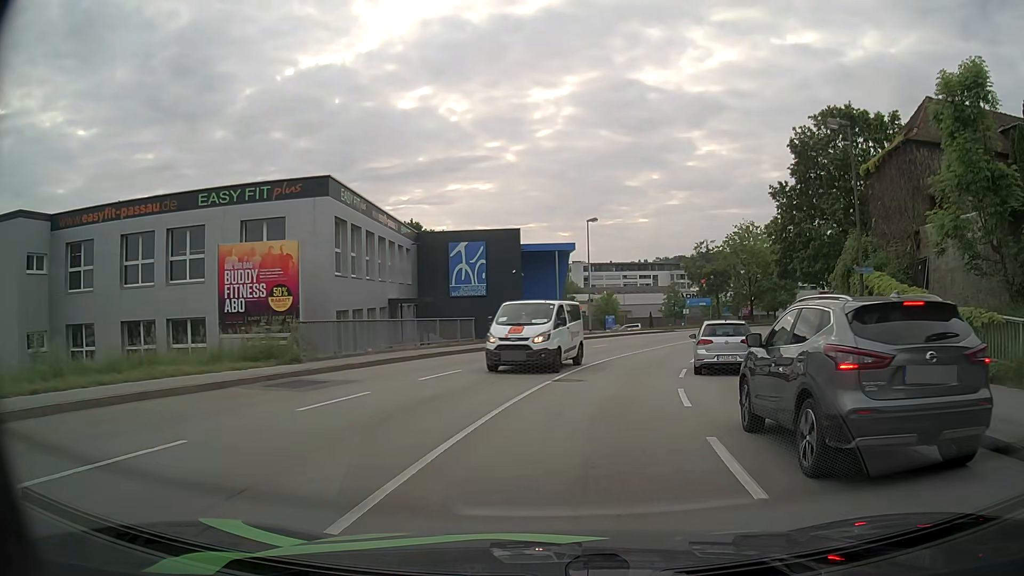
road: tertiary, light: Day
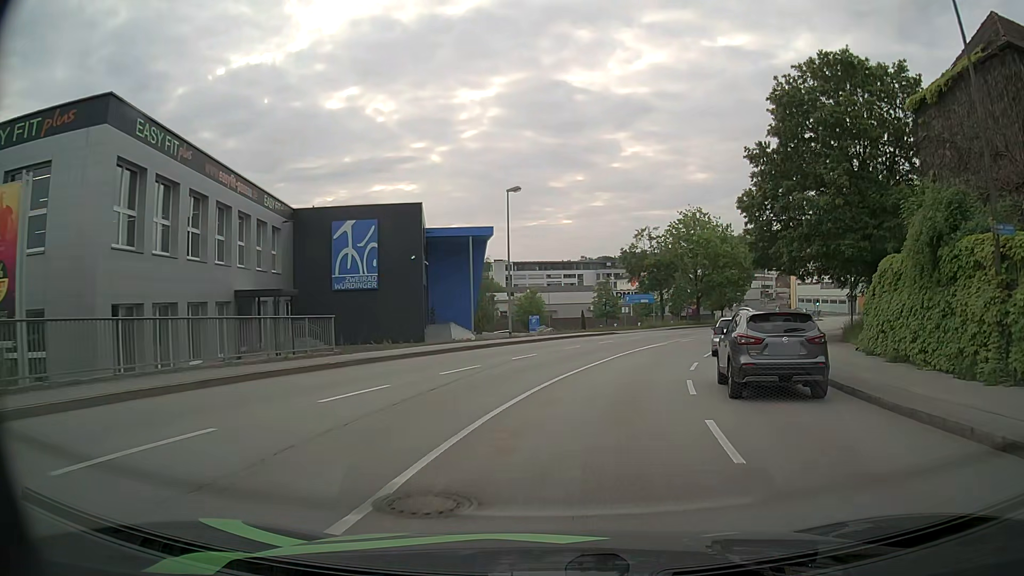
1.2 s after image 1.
(+0.6, +10.9) m; +7°
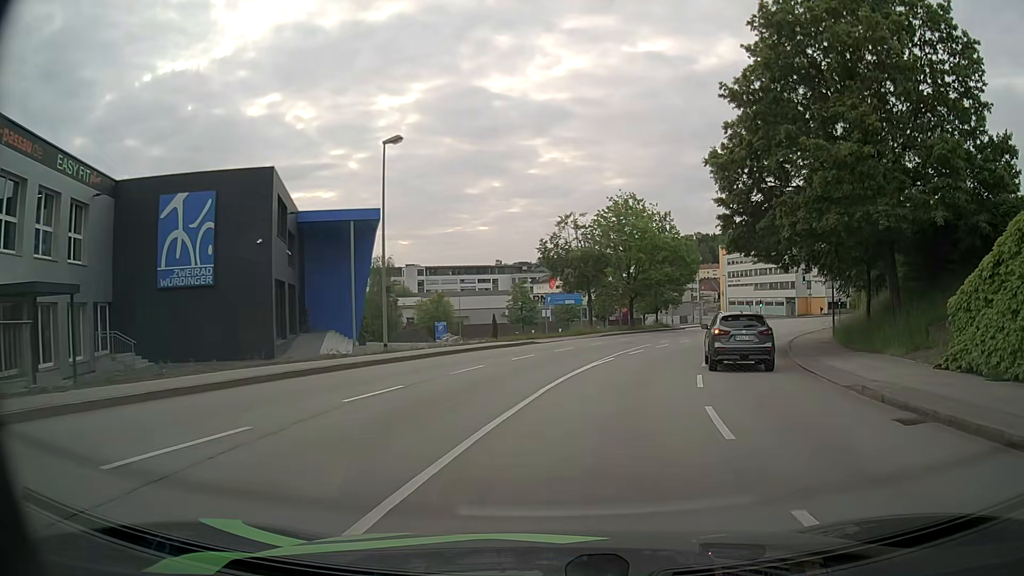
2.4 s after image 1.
(+0.6, +11.0) m; +7°
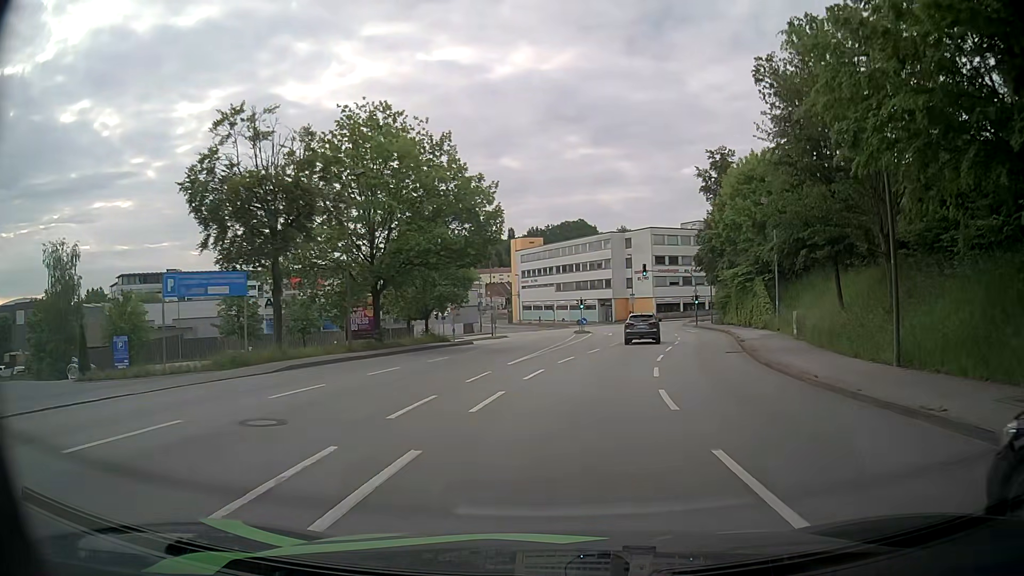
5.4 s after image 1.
(+4.8, +27.8) m; +19°
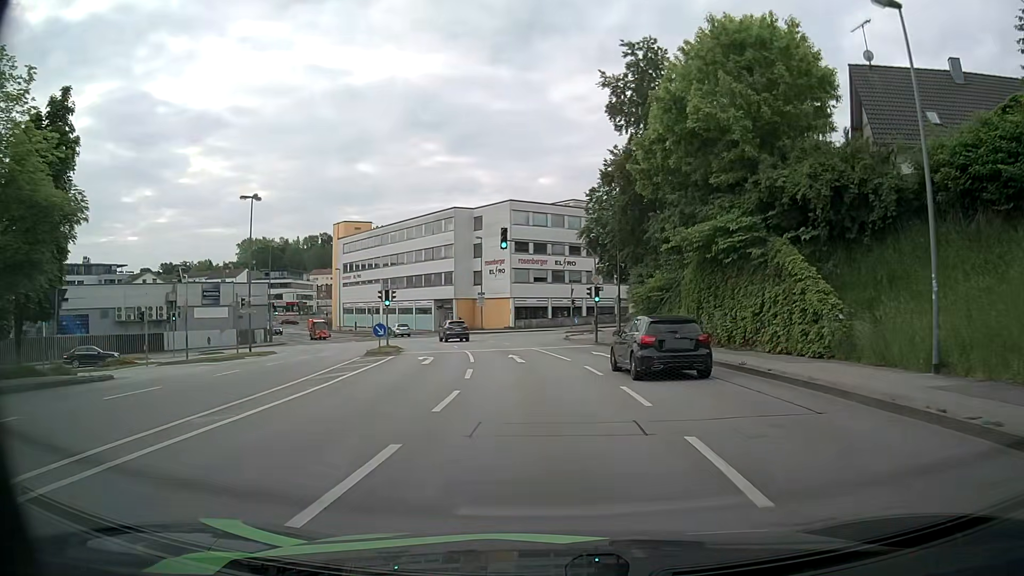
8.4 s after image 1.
(+3.2, +29.5) m; +13°
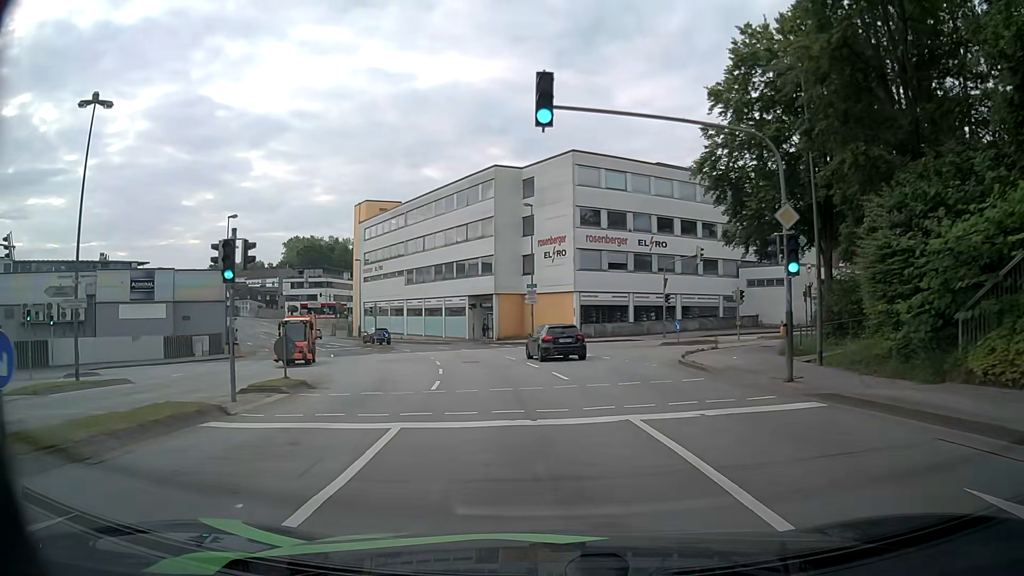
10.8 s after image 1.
(-1.0, +23.1) m; -6°
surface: asphalt
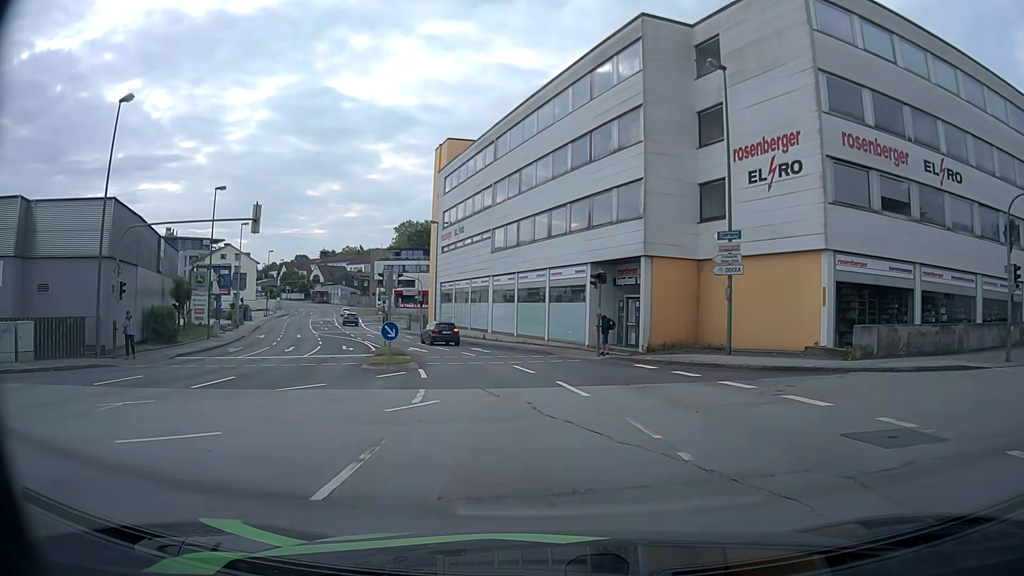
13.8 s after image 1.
(-2.6, +27.9) m; -11°
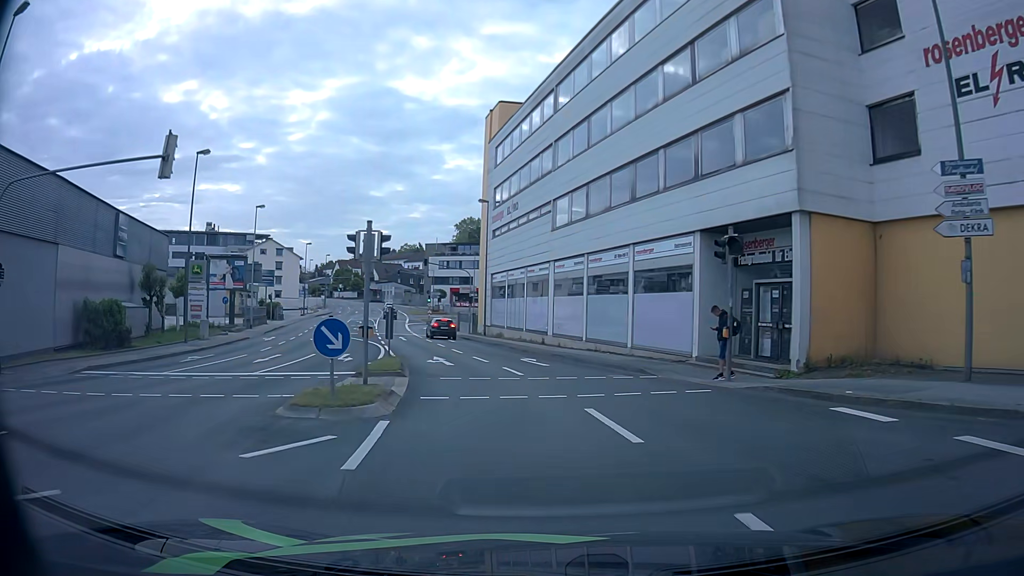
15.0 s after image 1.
(-0.5, +10.9) m; -5°
